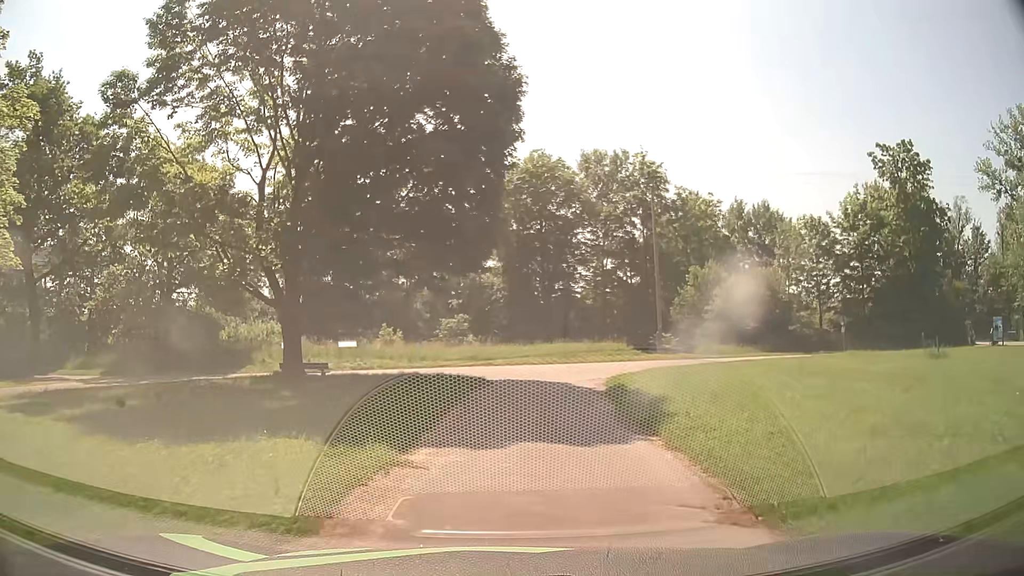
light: Day
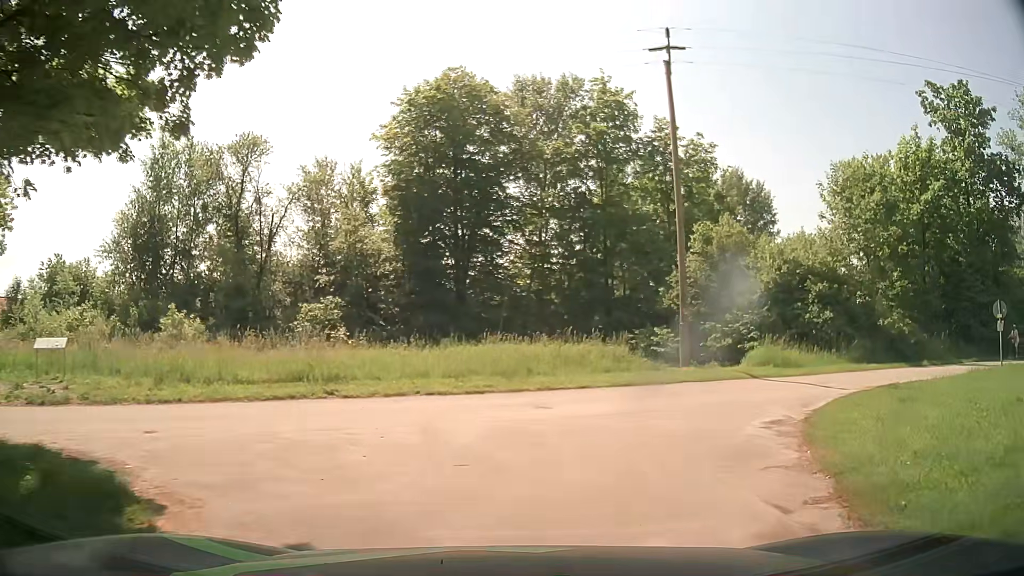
(+0.5, +19.5) m; +7°
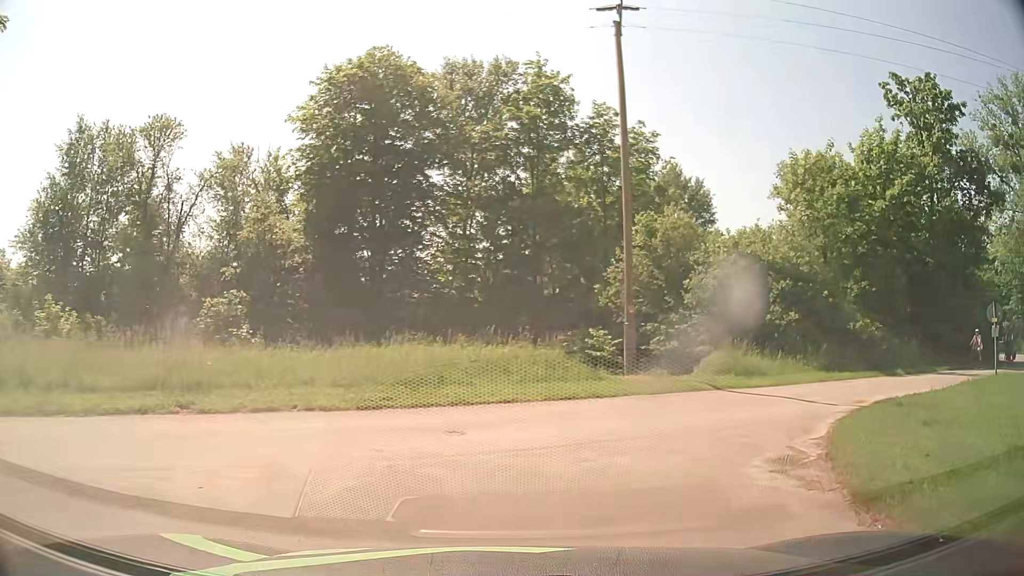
(+0.2, +3.3) m; +7°
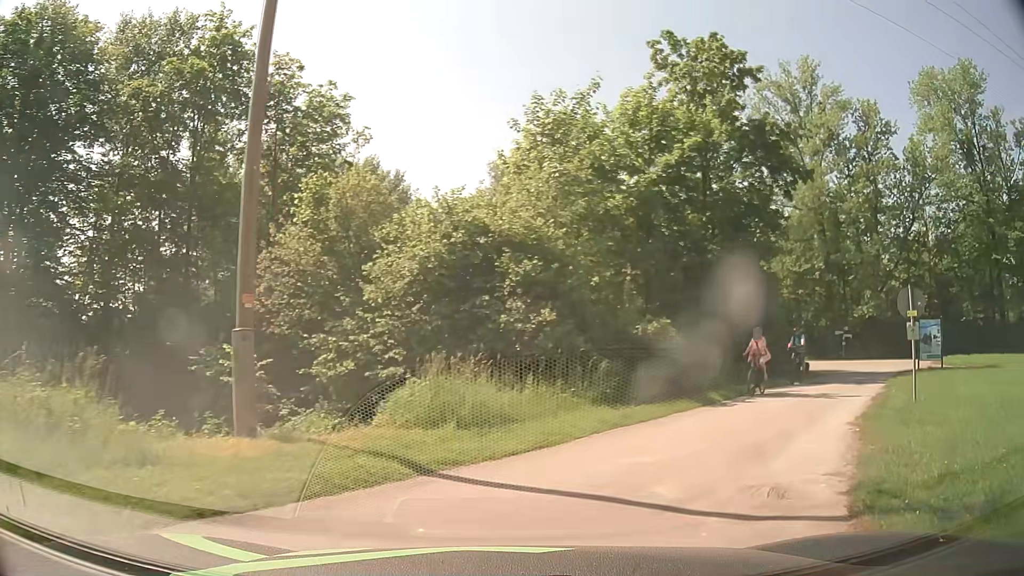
(+1.8, +8.7) m; +25°
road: residential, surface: asphalt
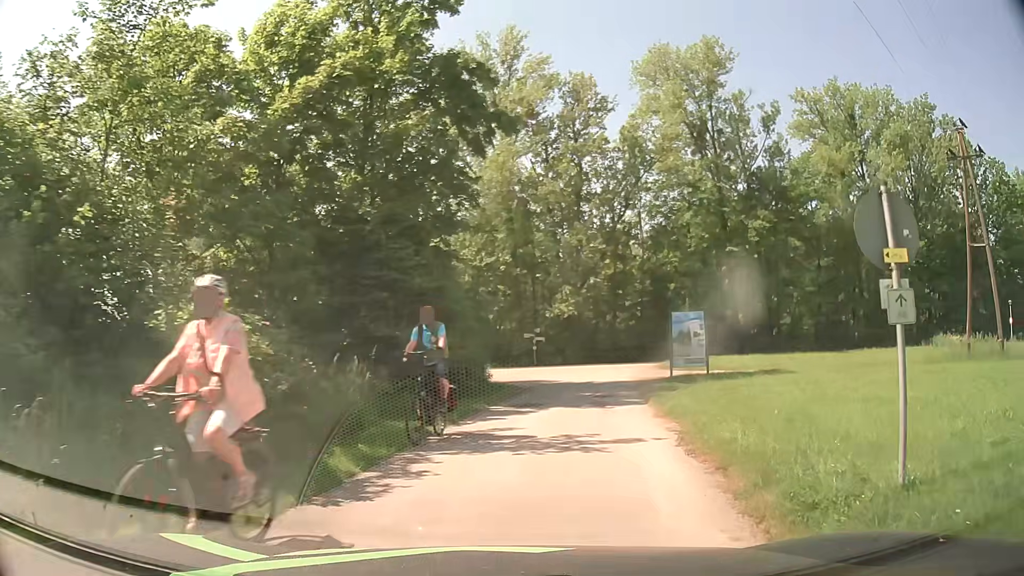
(+2.3, +8.5) m; +27°
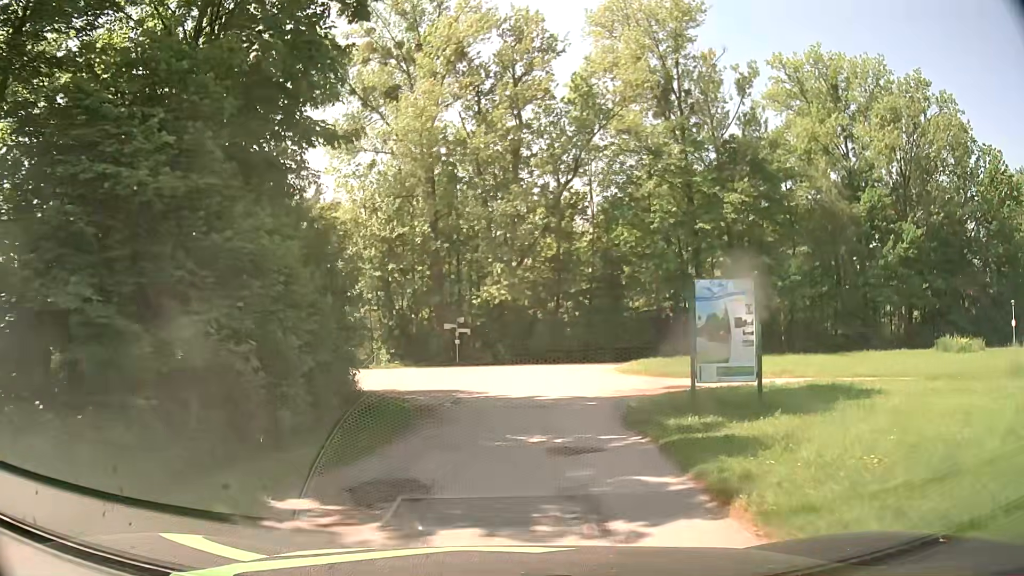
(+1.1, +10.5) m; +7°
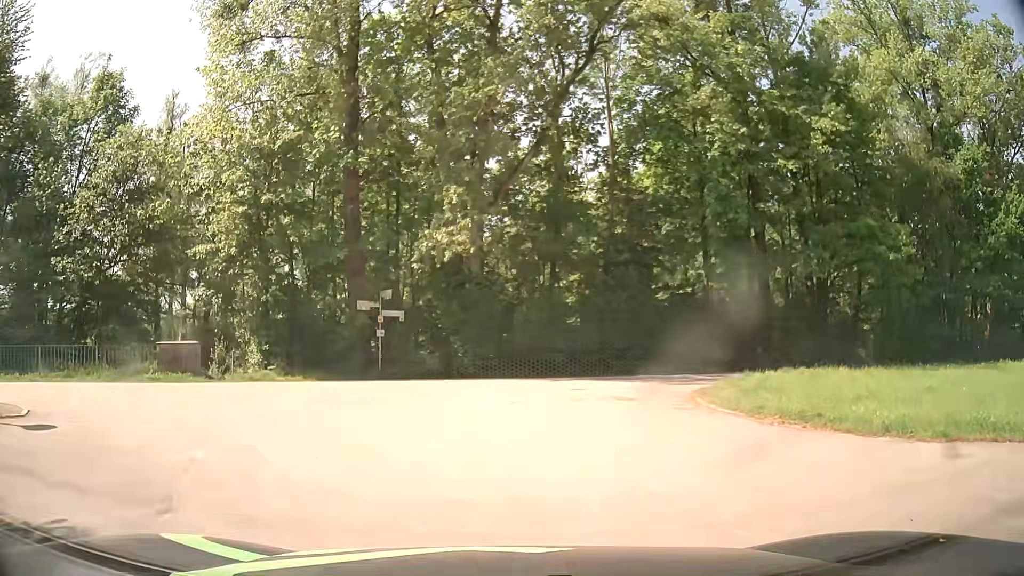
(+0.4, +17.6) m; +3°
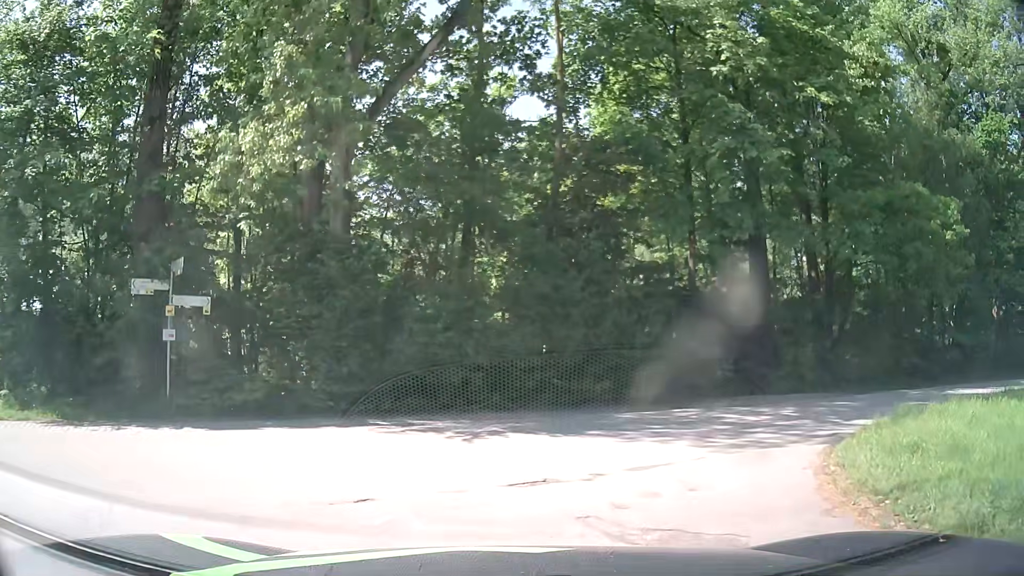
(+0.4, +10.0) m; +9°
(+1, +10) (+8, +17) (+17, +21) (+26, +26) (+35, +29) (+45, +33) (+55, +35) (+64, +38) (+74, +39) (+84, +41) m
